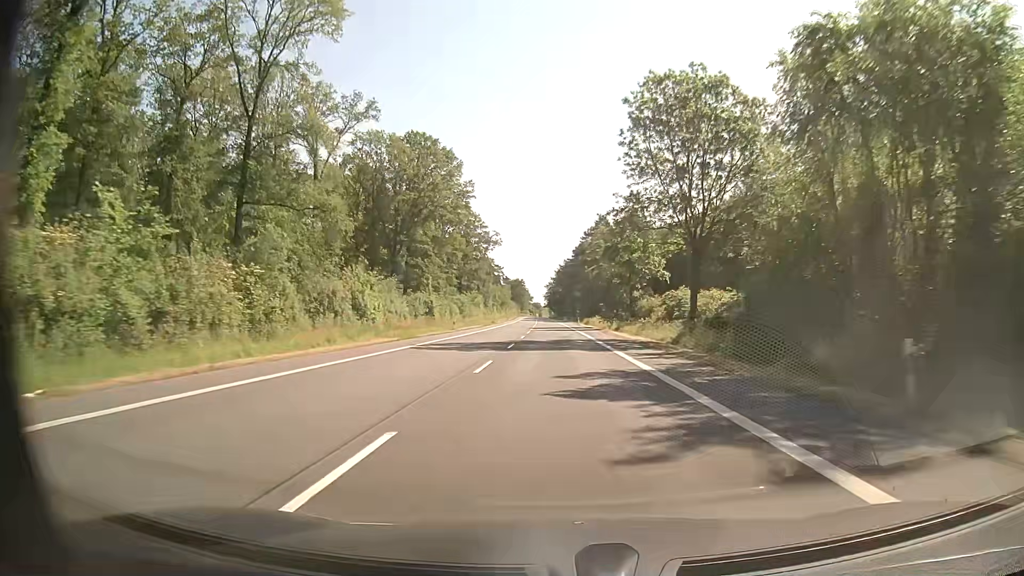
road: secondary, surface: asphalt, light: Day
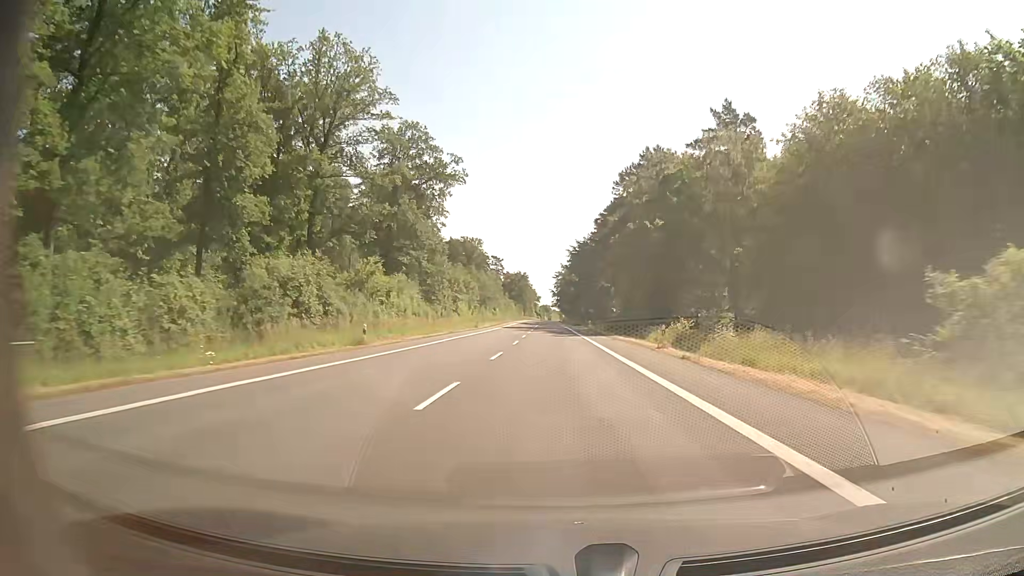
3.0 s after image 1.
(-0.6, +78.9) m; -1°
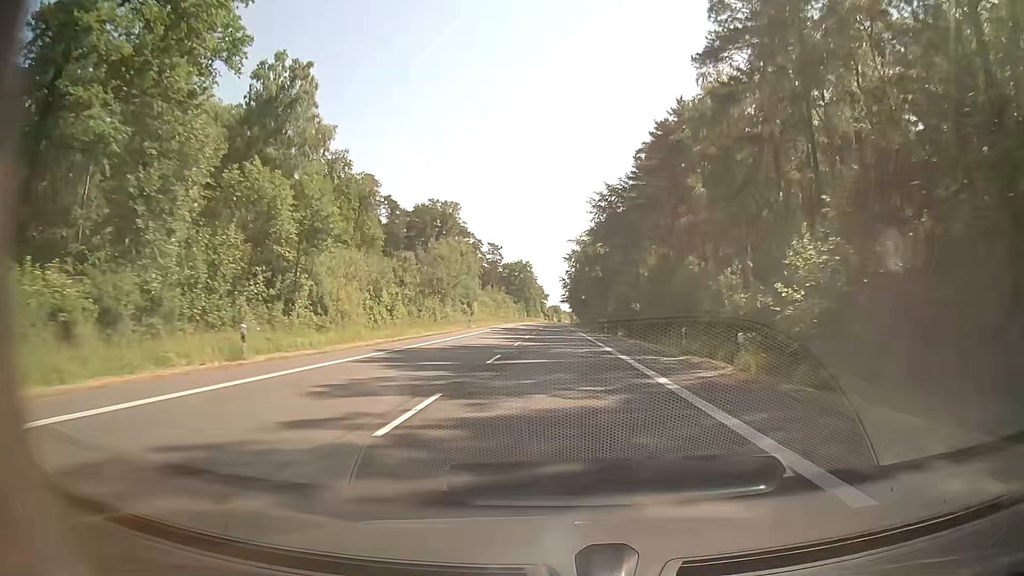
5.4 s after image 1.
(-0.4, +63.1) m; -1°
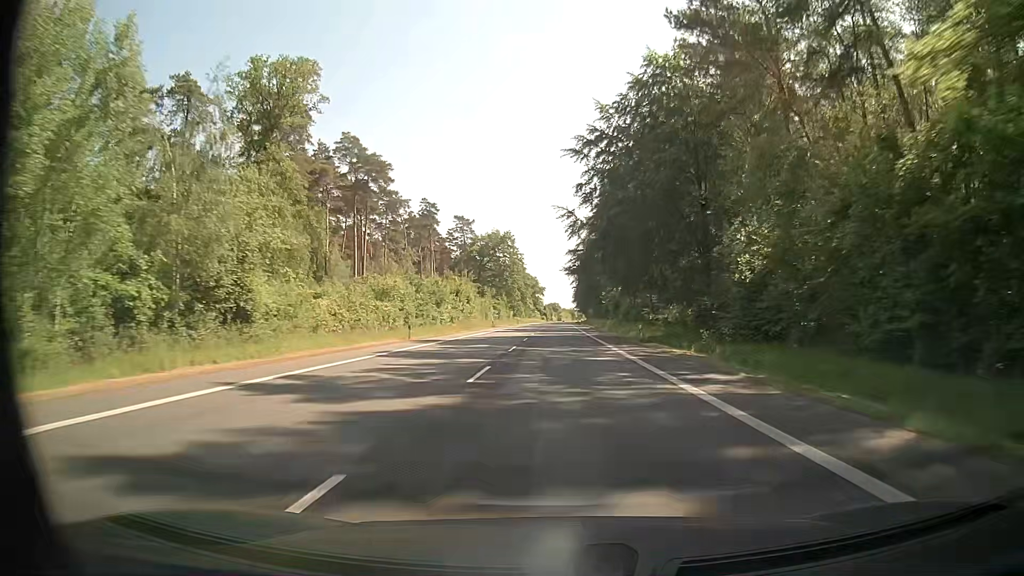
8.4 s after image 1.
(-0.1, +78.9) m; 0°
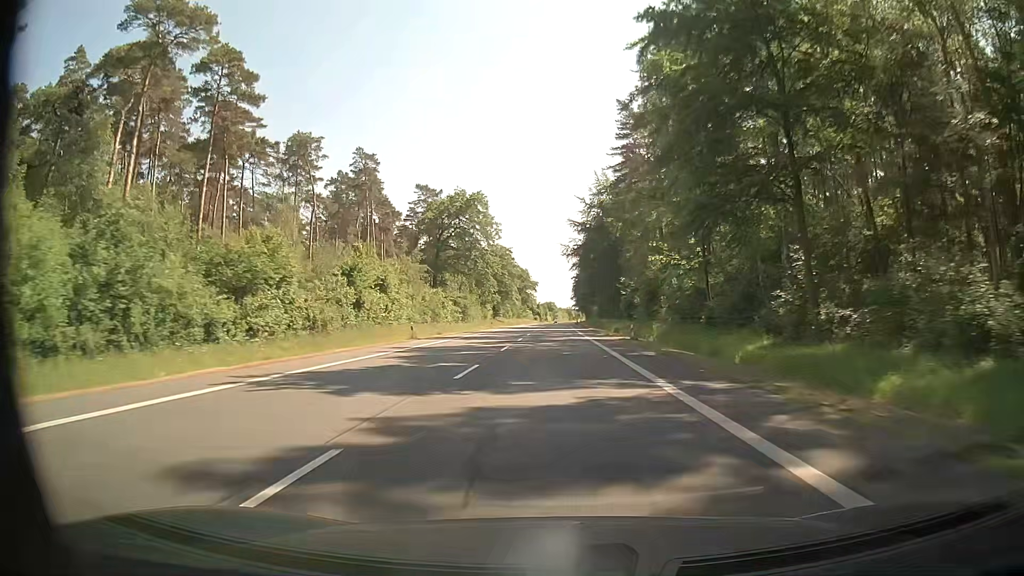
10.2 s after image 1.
(+0.5, +47.4) m; 0°
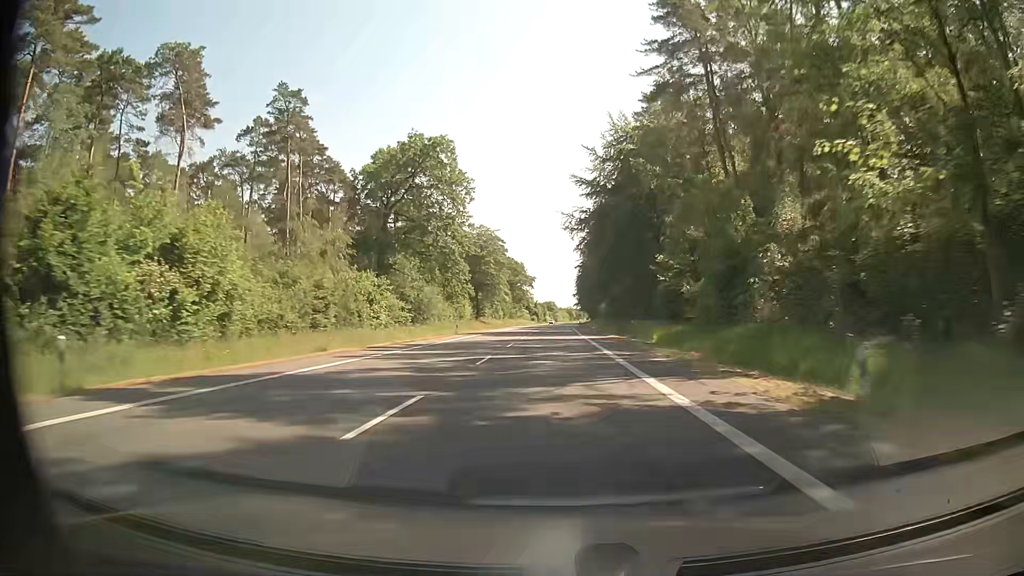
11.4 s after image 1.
(+0.3, +31.6) m; +1°
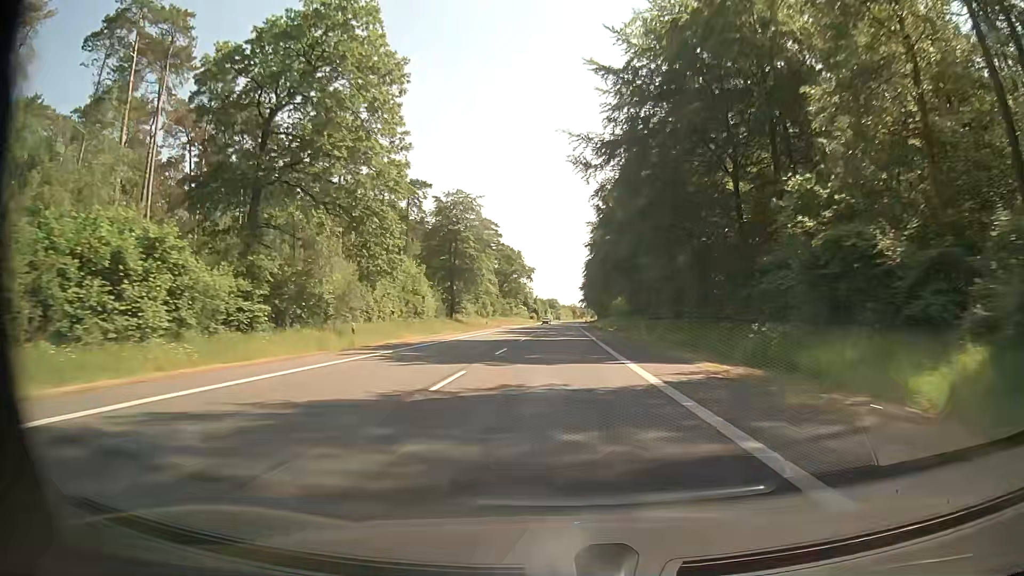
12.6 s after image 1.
(-0.2, +31.6) m; -1°
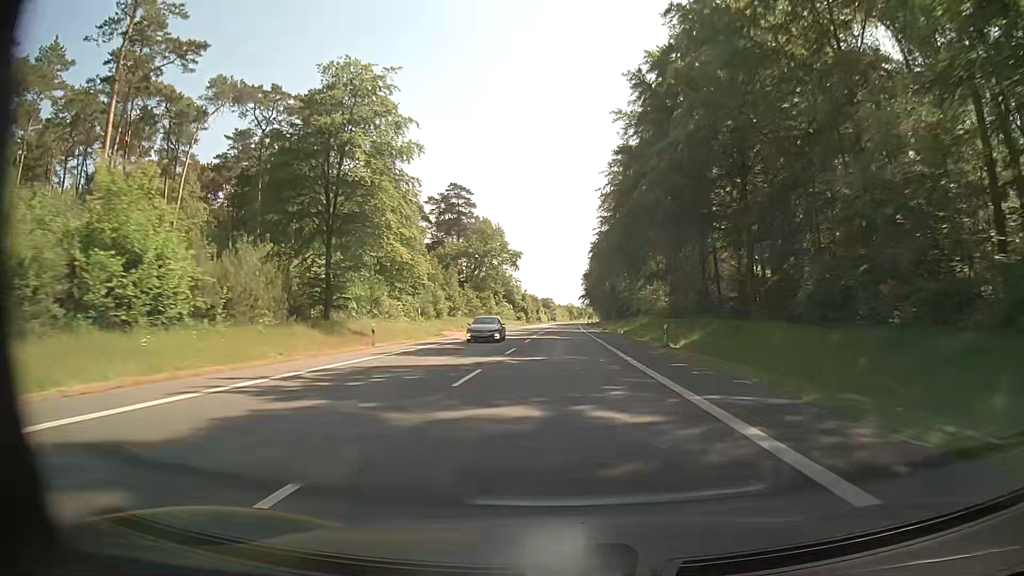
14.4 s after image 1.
(+0.3, +47.5) m; +1°
(0, +10) (0, +20) (0, +30) (0, +40) (0, +50) (0, +60) (0, +70) (+1, +80) (+1, +90) (+1, +100) m
